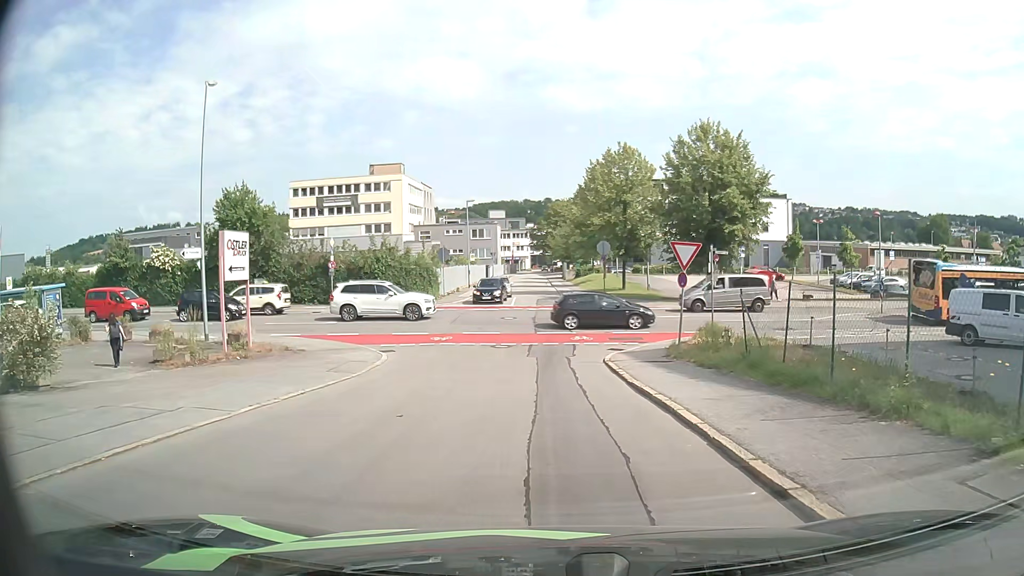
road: residential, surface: asphalt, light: Day
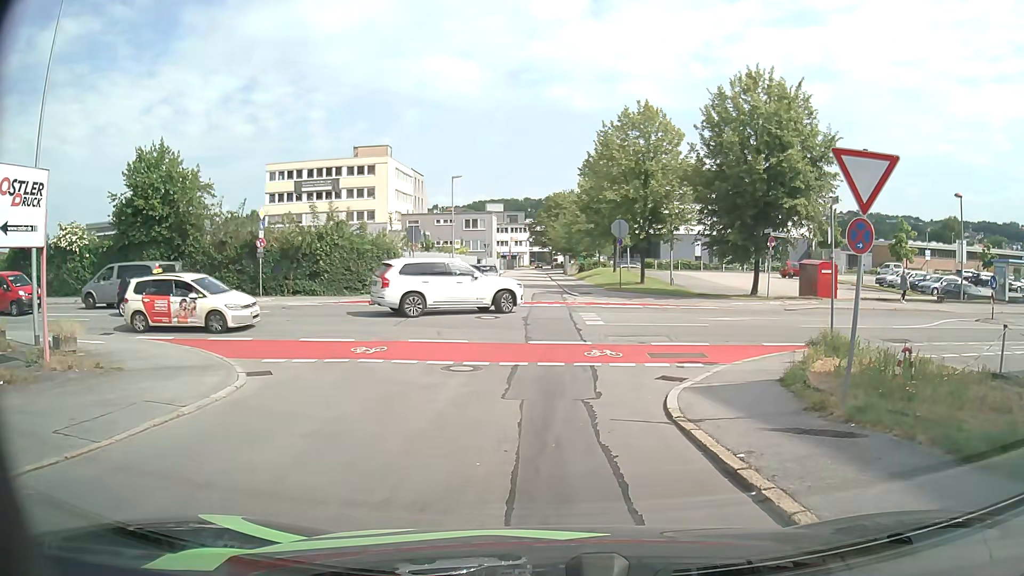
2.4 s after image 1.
(0.0, +10.1) m; 0°
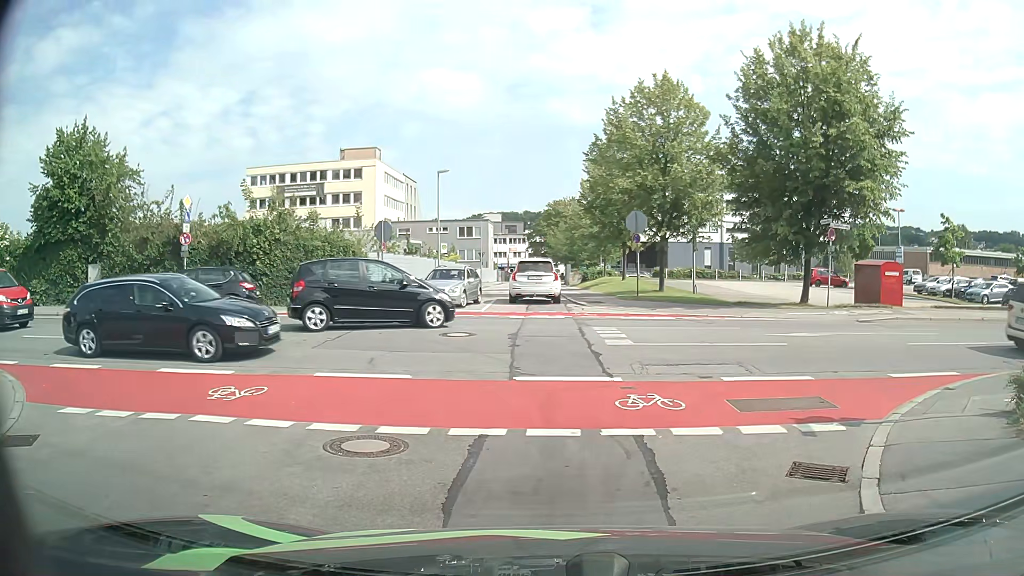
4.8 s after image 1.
(+0.1, +6.6) m; +1°
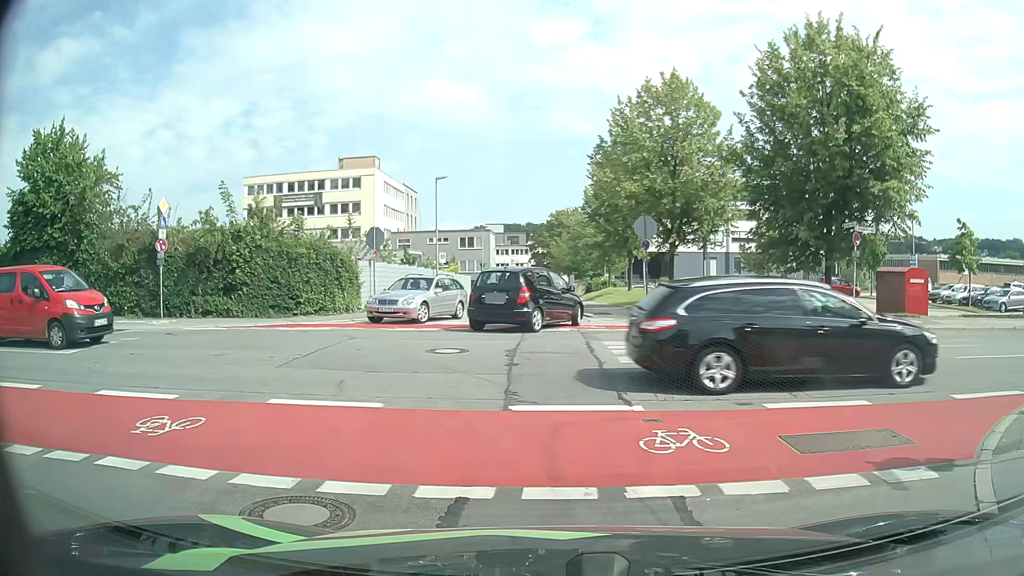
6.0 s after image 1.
(0.0, +1.8) m; +1°
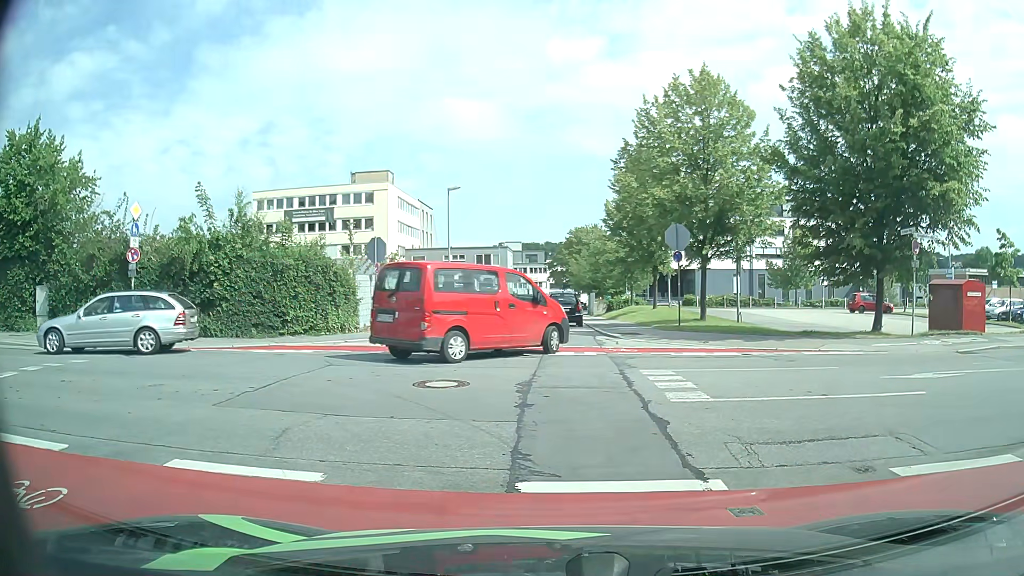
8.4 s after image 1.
(0.0, +2.8) m; 0°
